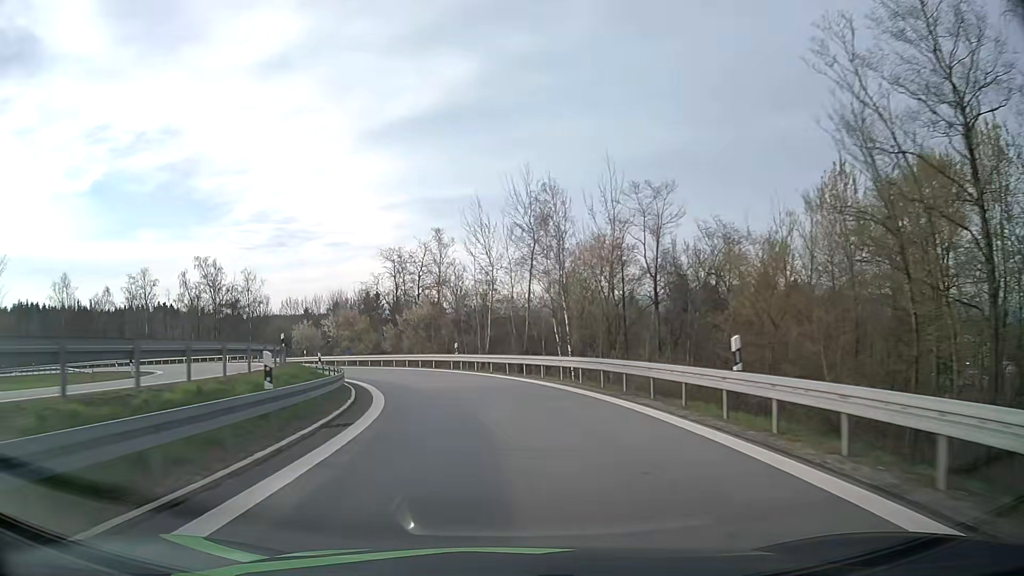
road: motorway_link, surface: asphalt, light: Day
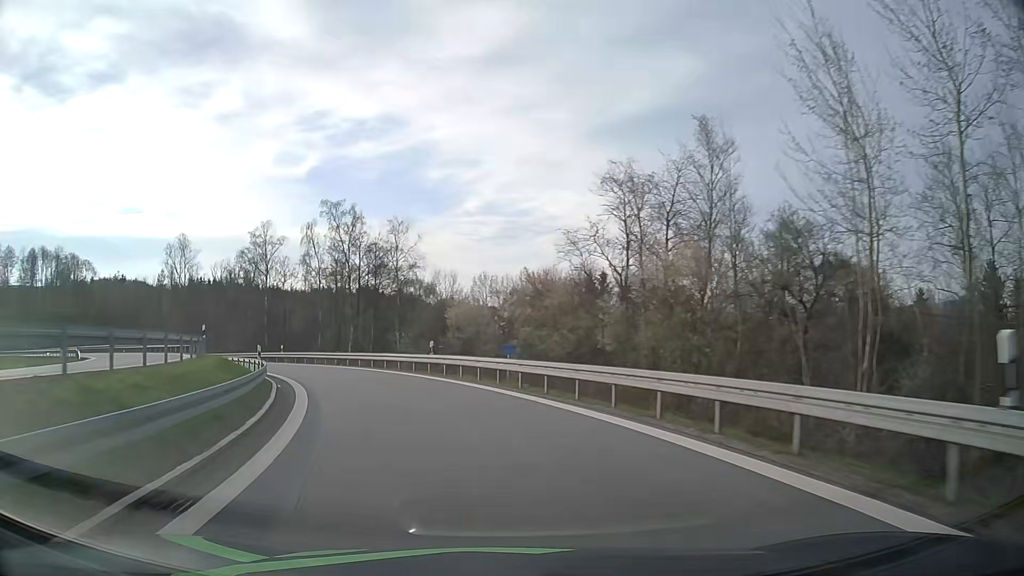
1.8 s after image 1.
(-4.4, +29.9) m; -19°
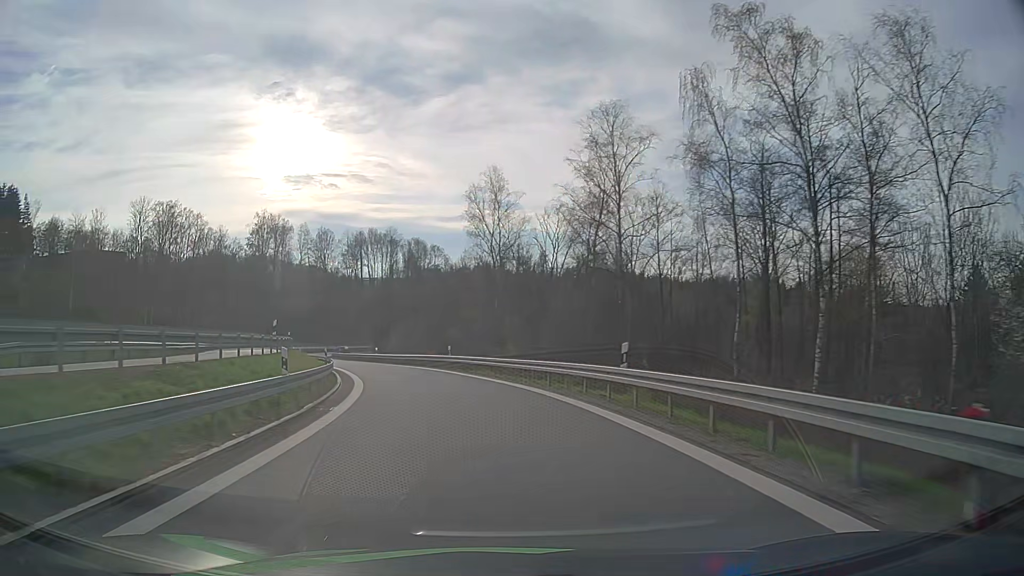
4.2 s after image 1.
(-10.5, +35.6) m; -33°
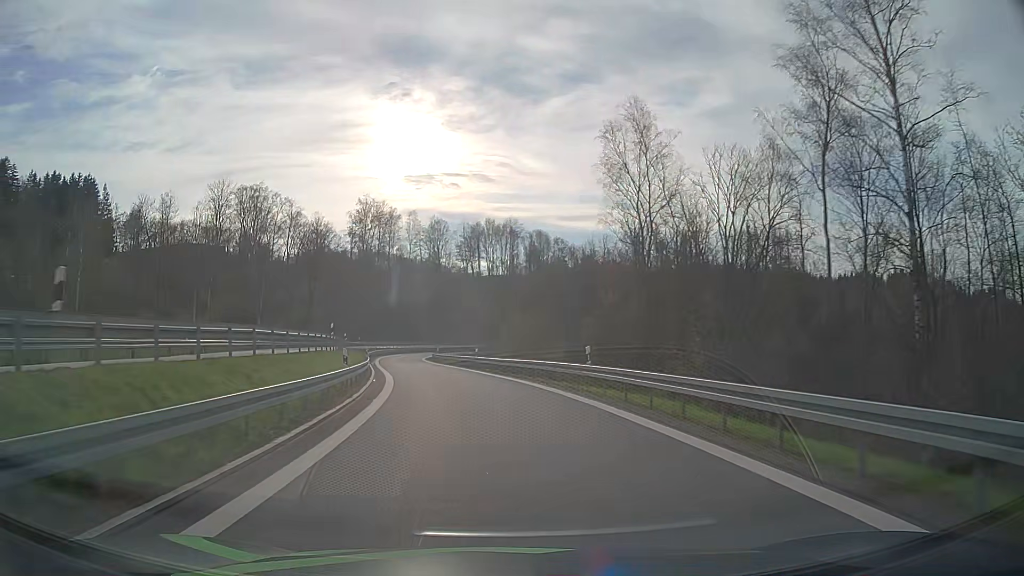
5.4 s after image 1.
(-1.9, +18.8) m; -10°
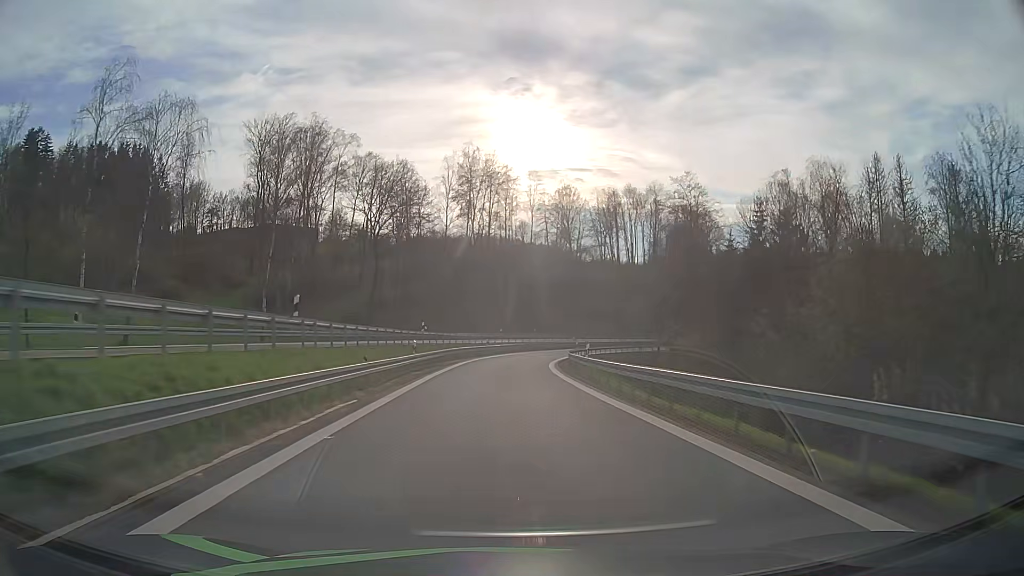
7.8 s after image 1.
(-5.3, +41.3) m; -11°
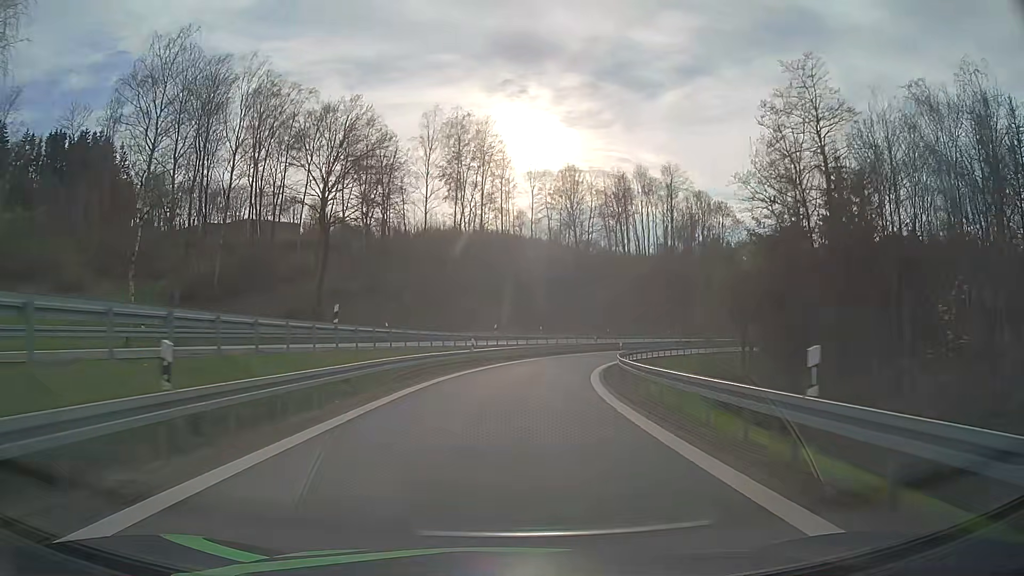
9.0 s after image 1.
(0.0, +21.2) m; 0°
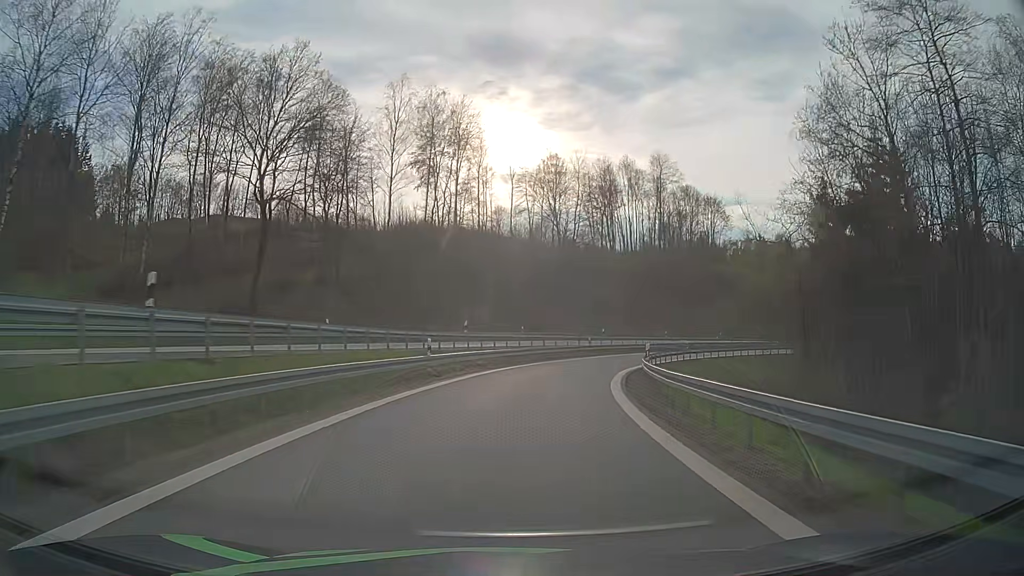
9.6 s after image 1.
(+0.1, +10.5) m; +2°
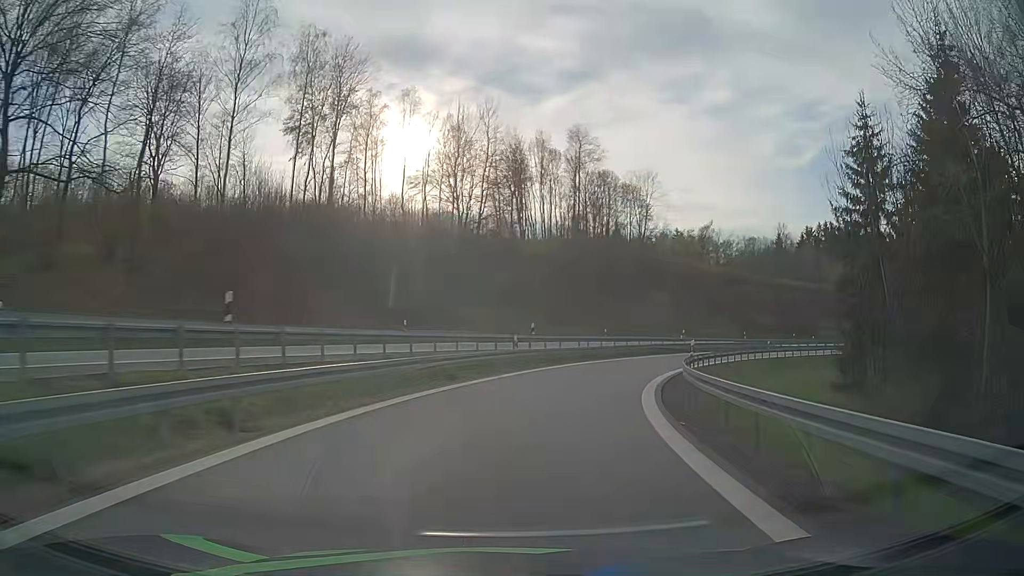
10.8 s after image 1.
(+1.2, +20.5) m; +8°
(0, +10) (+2, +20) (+5, +29) (+9, +39) (+14, +47) (+21, +55) (+28, +61) (+36, +67) (+45, +72) (+55, +75) m
